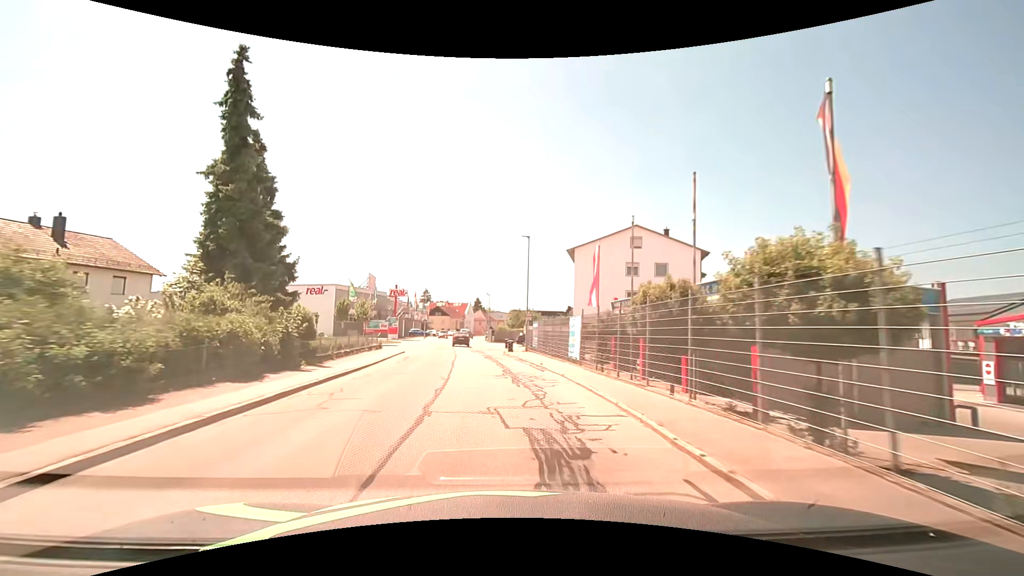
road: unclassified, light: Day
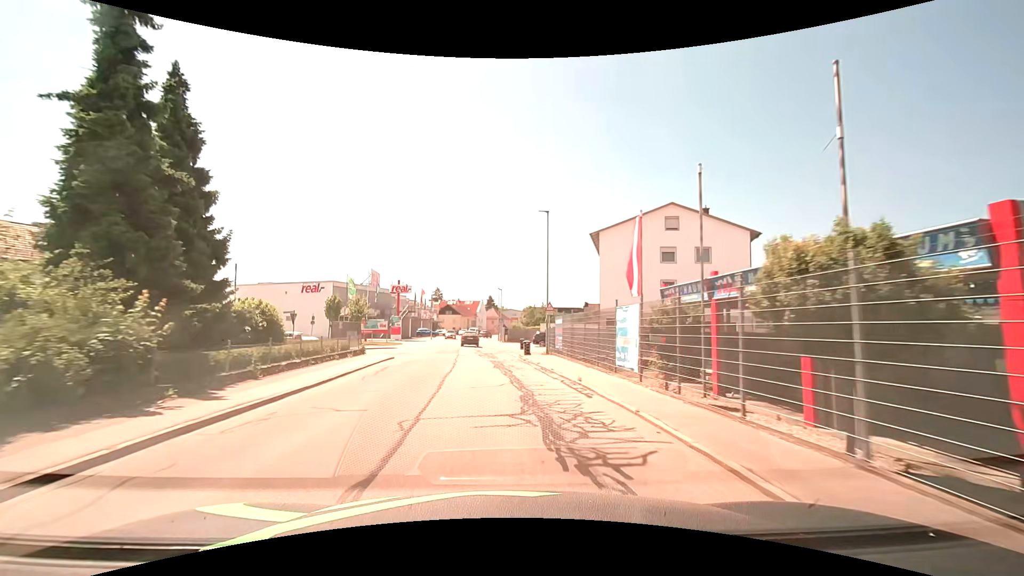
(-0.1, +7.1) m; -2°
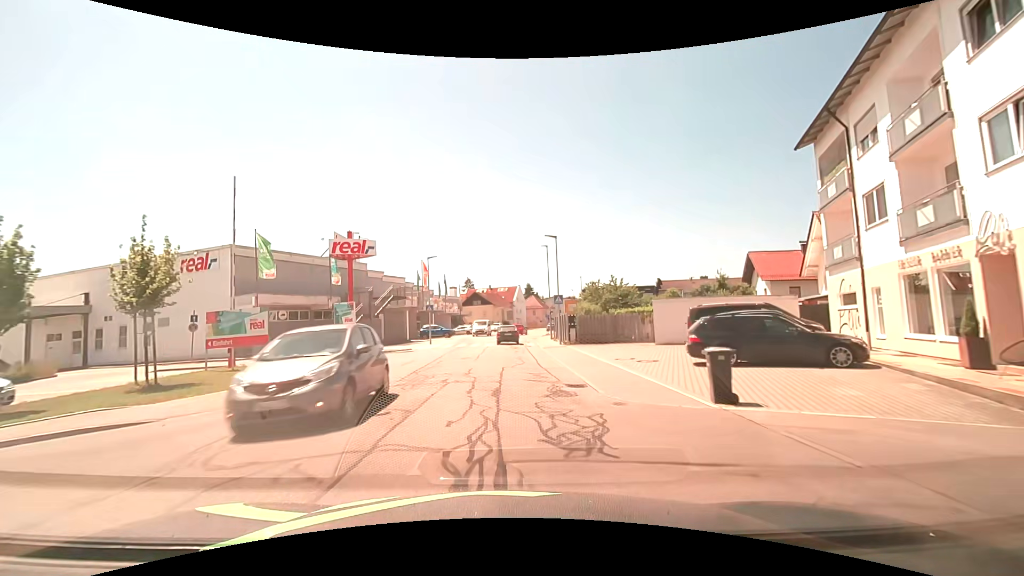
(-1.7, +34.1) m; -5°
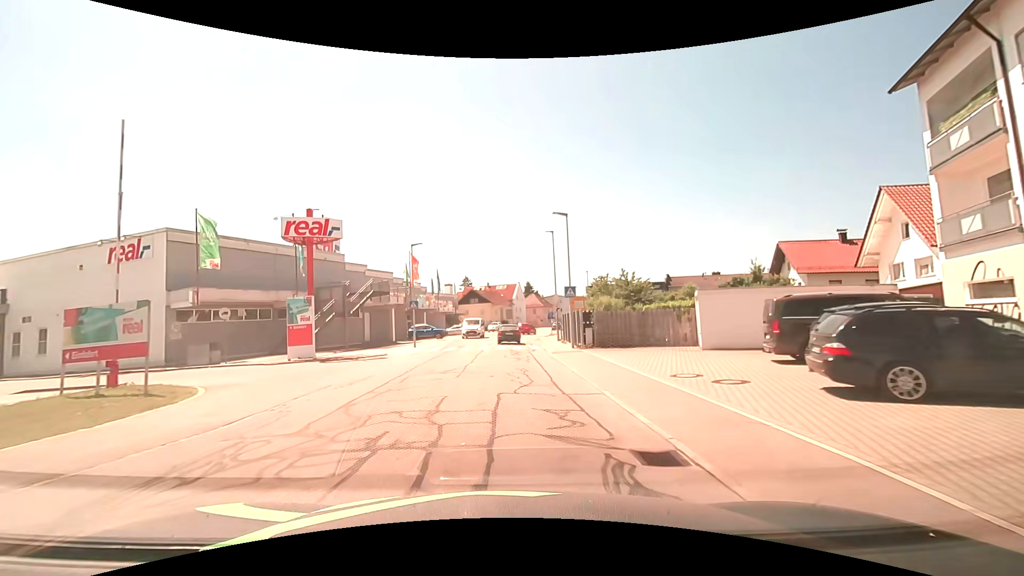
(0.0, +6.6) m; 0°
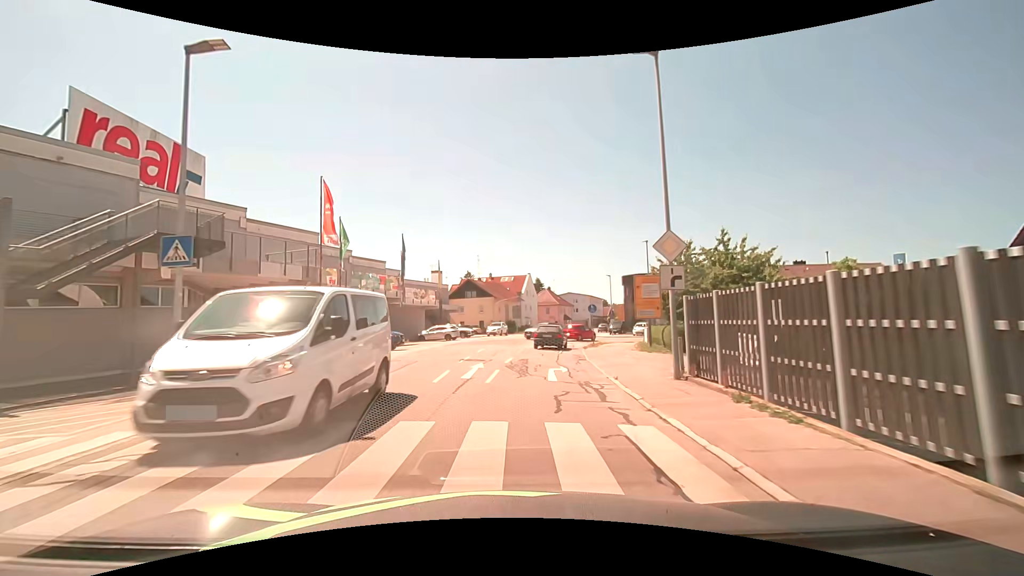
(0.0, +25.1) m; -1°
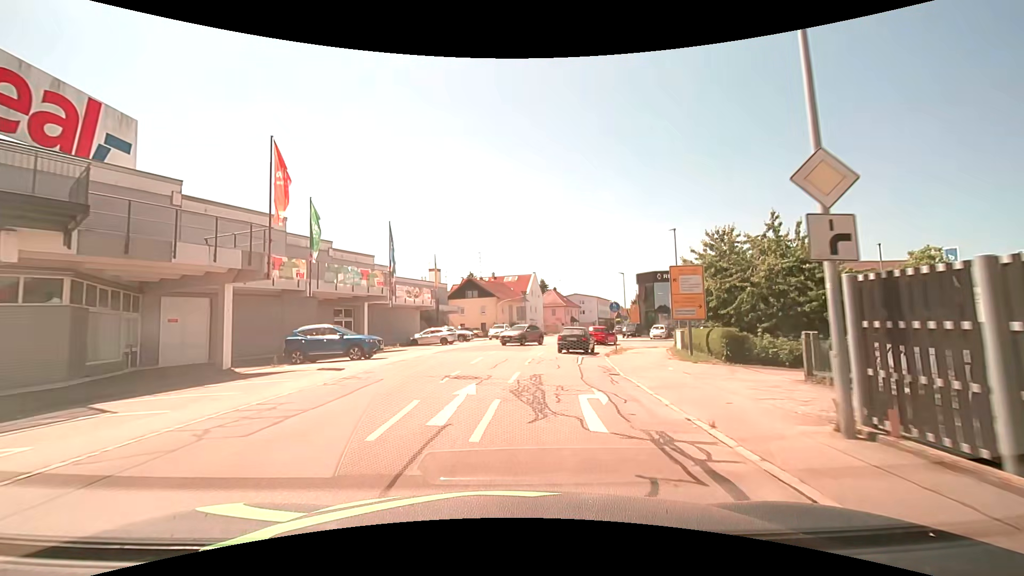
(0.0, +5.7) m; 0°
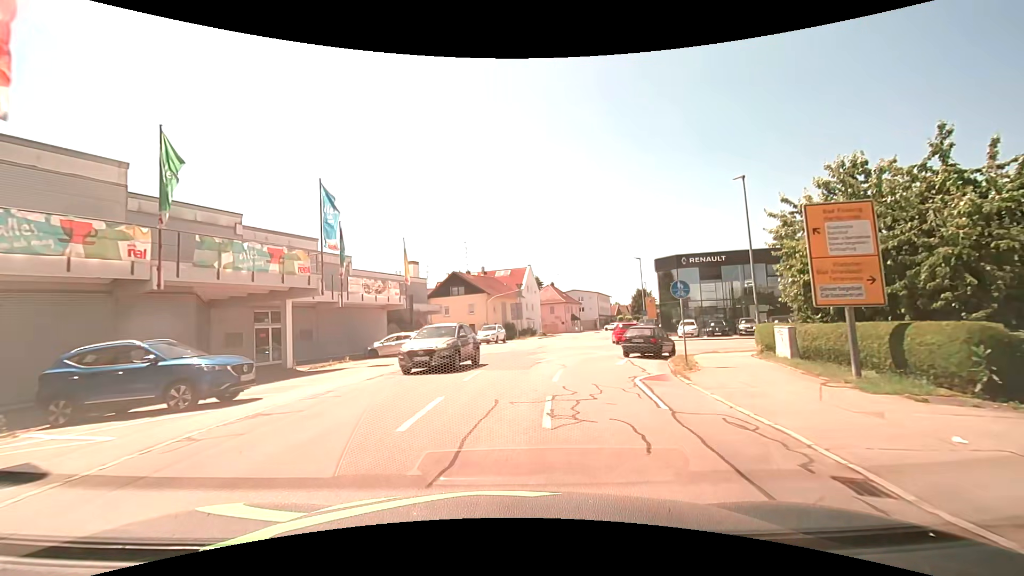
(0.0, +11.3) m; +1°
